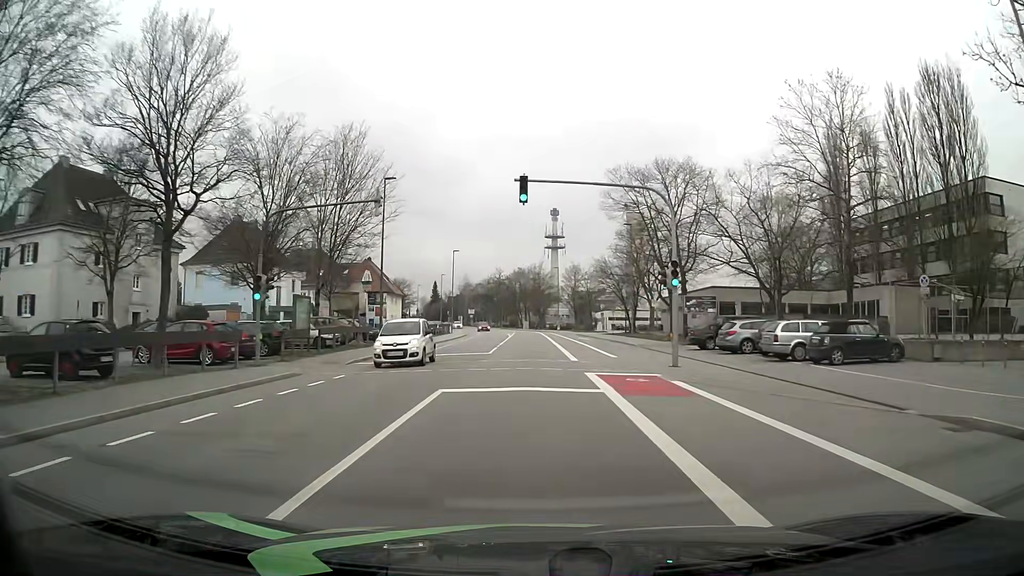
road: tertiary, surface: asphalt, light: Day
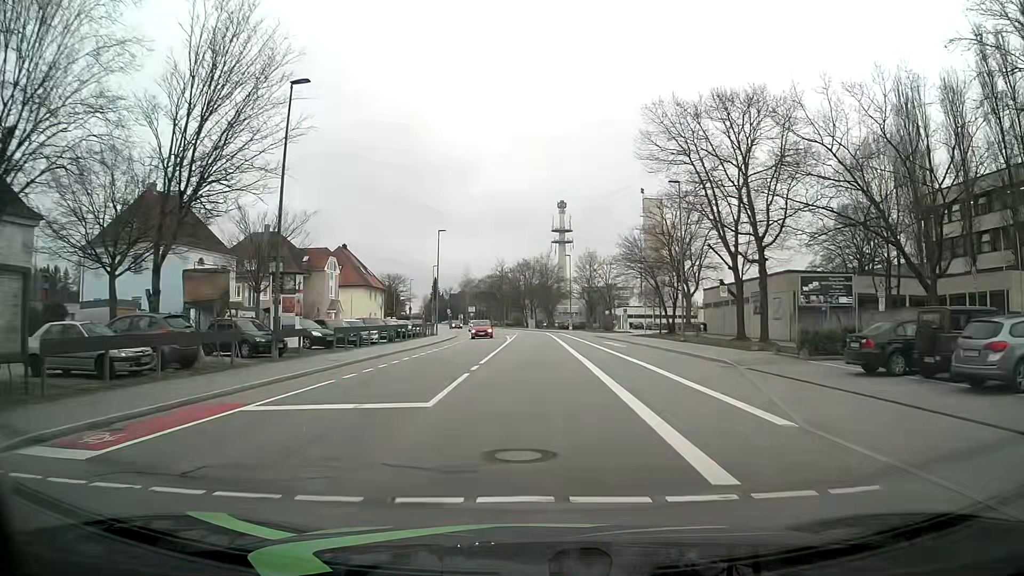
(-0.2, +18.1) m; -1°
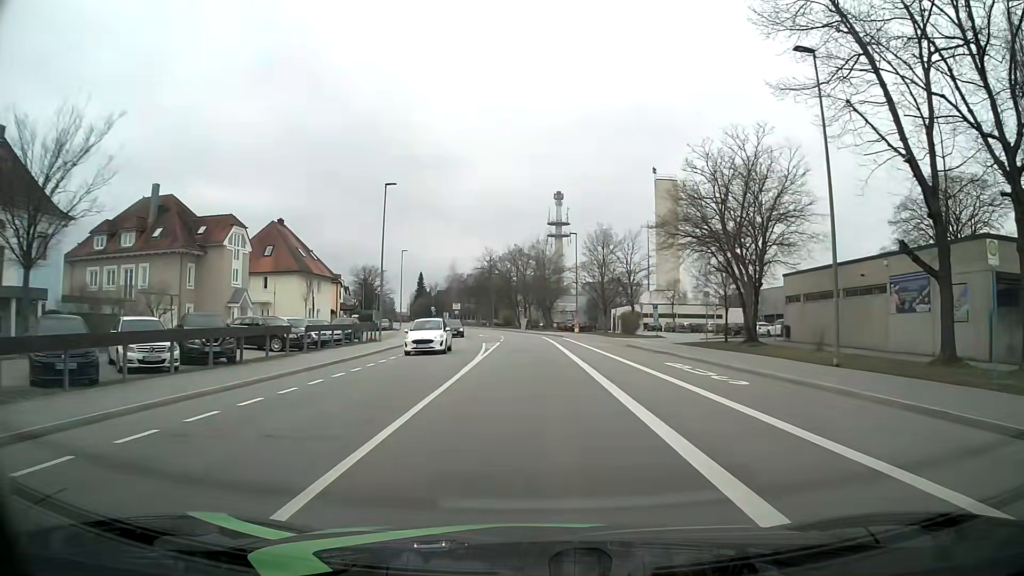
(+0.2, +22.6) m; +1°
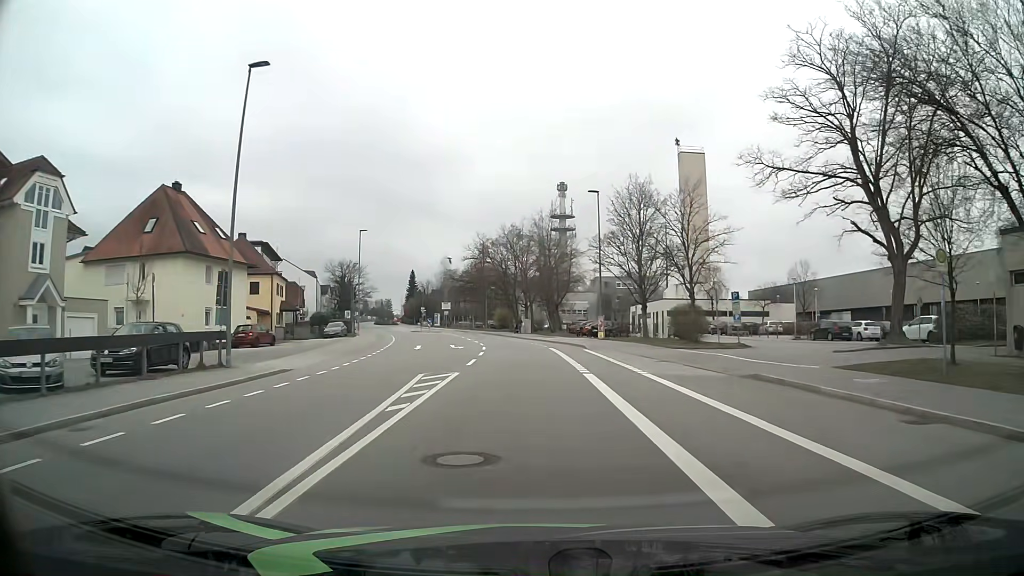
(0.0, +22.6) m; 0°
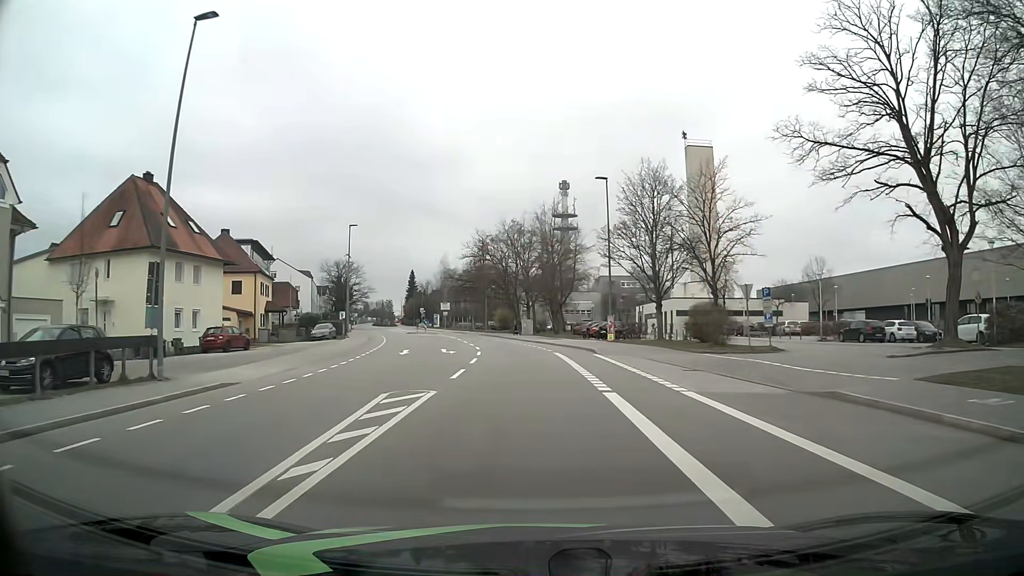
(0.0, +4.5) m; +1°
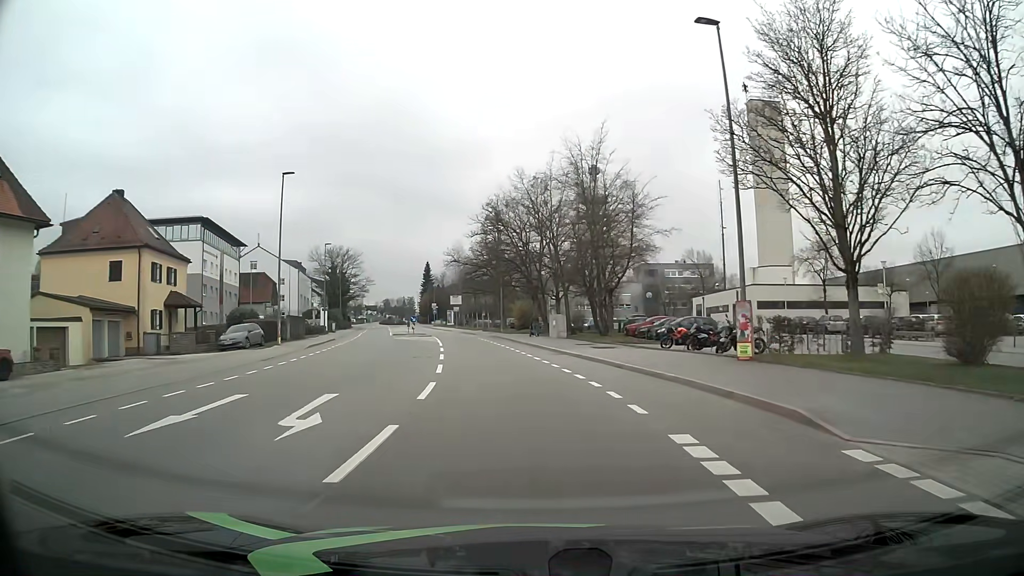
(-0.6, +22.6) m; -3°
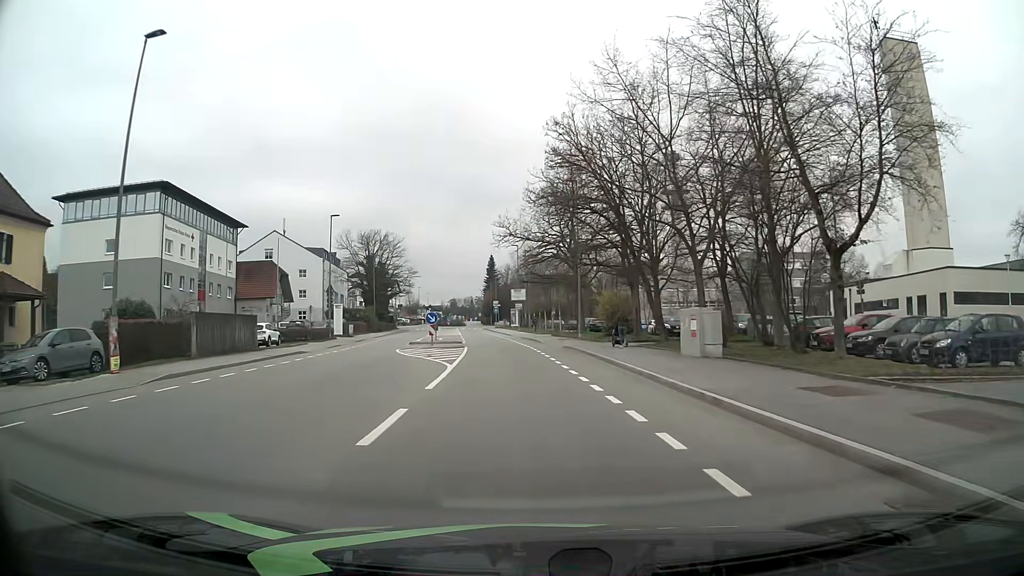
(-1.2, +22.6) m; -6°
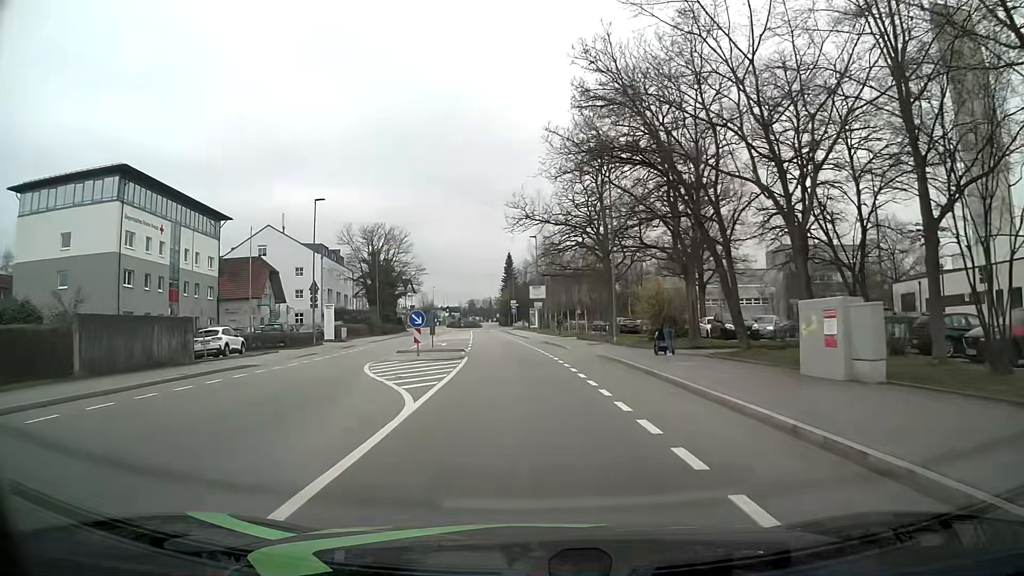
(-0.1, +9.0) m; -2°
(0, +10) (-1, +20) (-1, +30) (-2, +40) (-3, +50) (-4, +60) (-5, +70) (-6, +80) (-7, +90) (-7, +100) m
